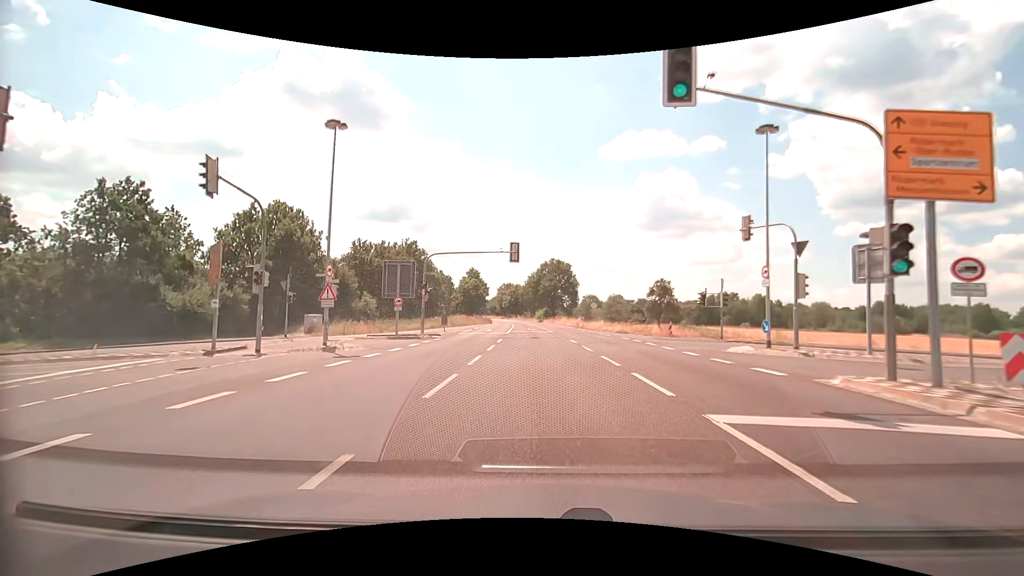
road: primary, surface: asphalt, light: Day
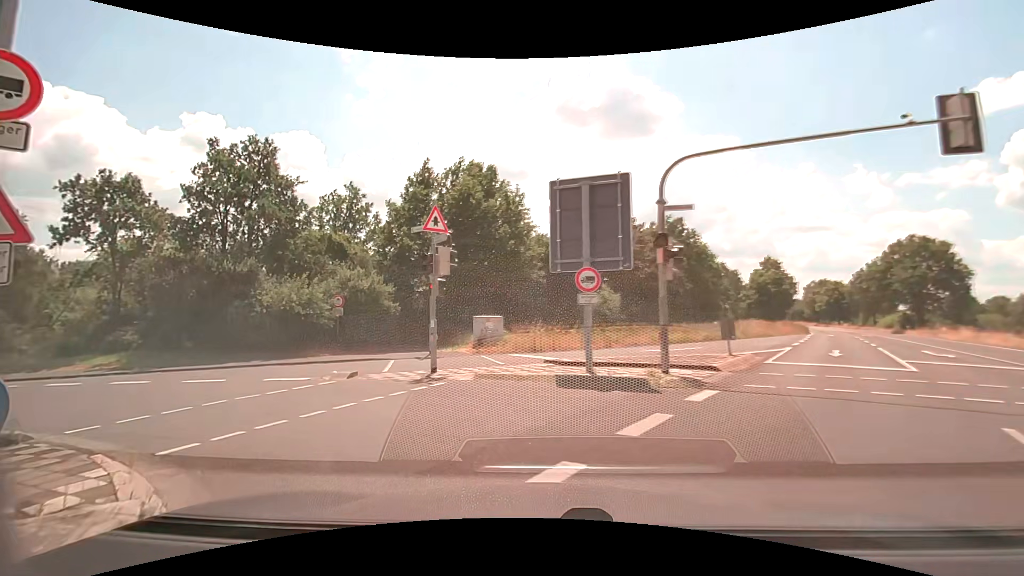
(-2.7, +19.8) m; -31°
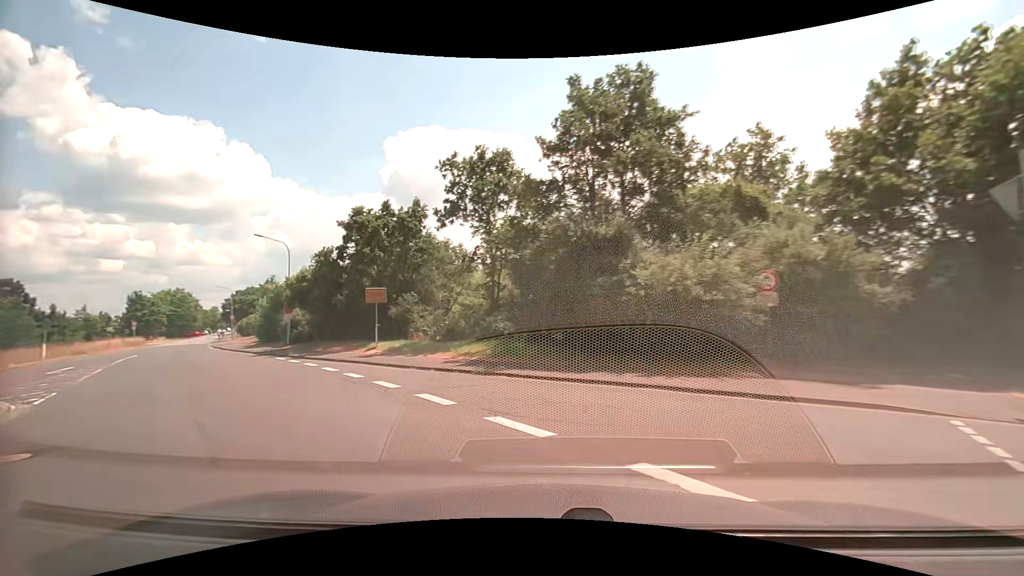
(-3.4, +9.5) m; -41°
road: unclassified
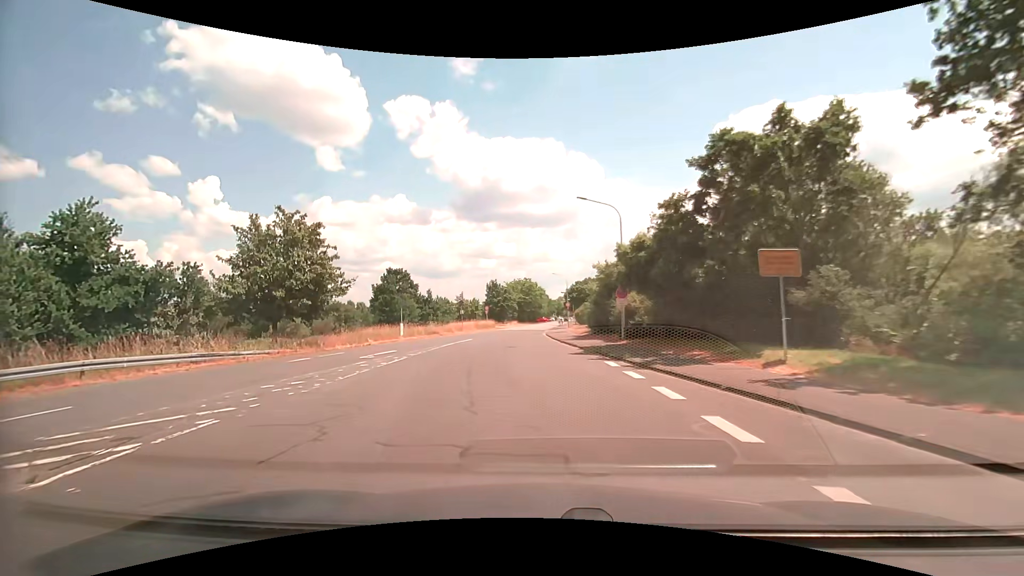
(-4.3, +10.4) m; -38°
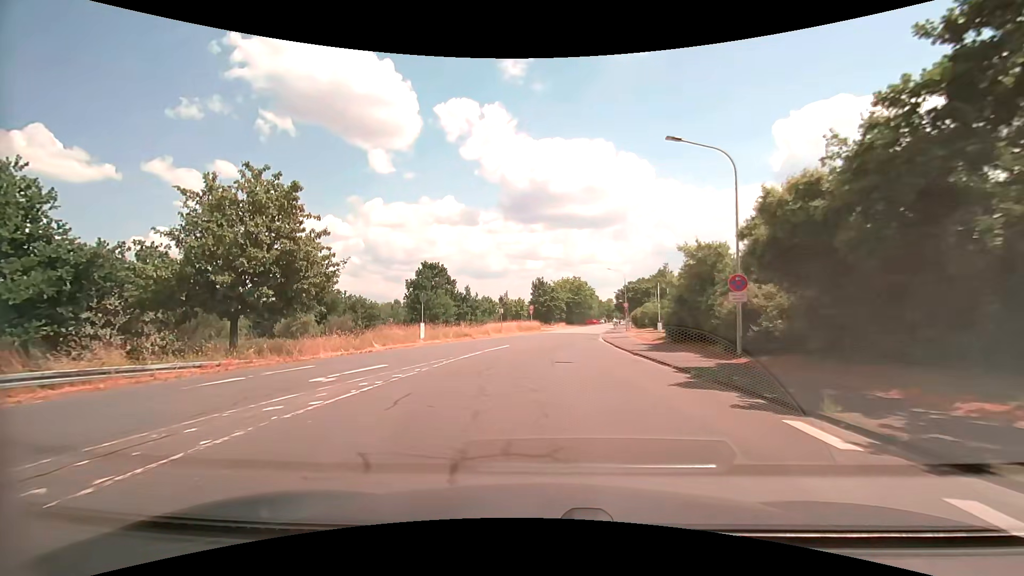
(-0.5, +8.7) m; -5°
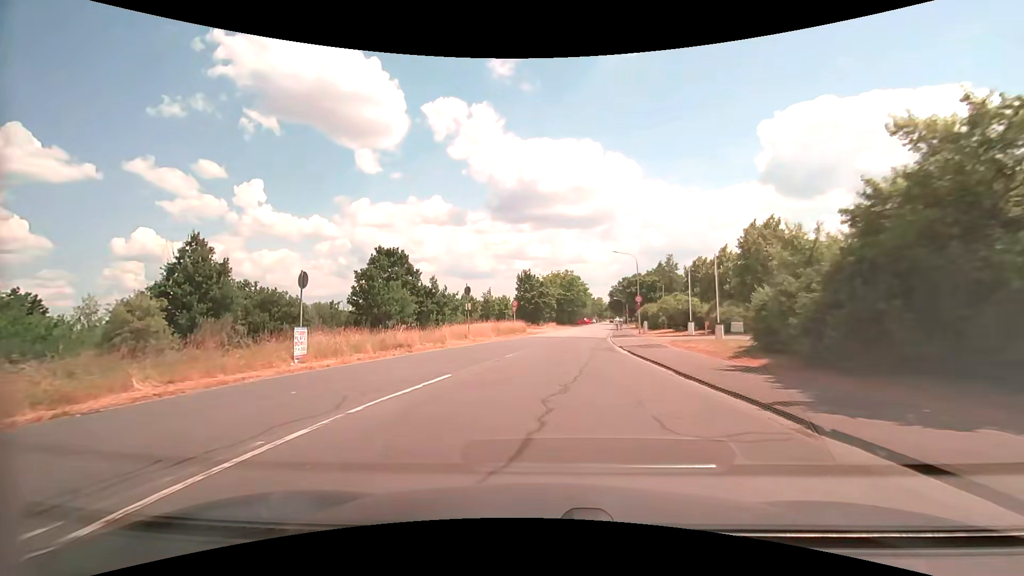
(+0.2, +14.9) m; +2°
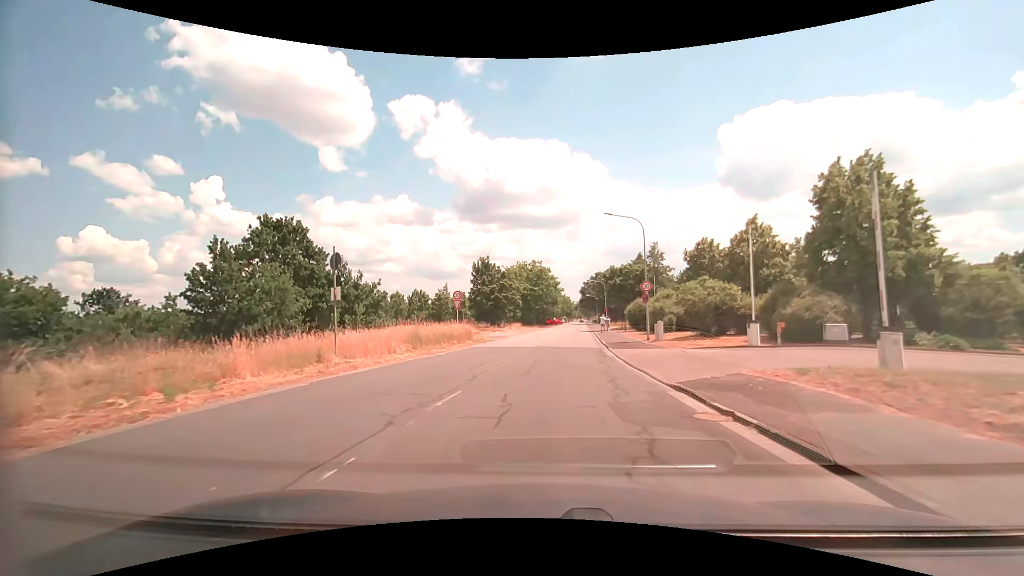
(+0.5, +16.7) m; +3°
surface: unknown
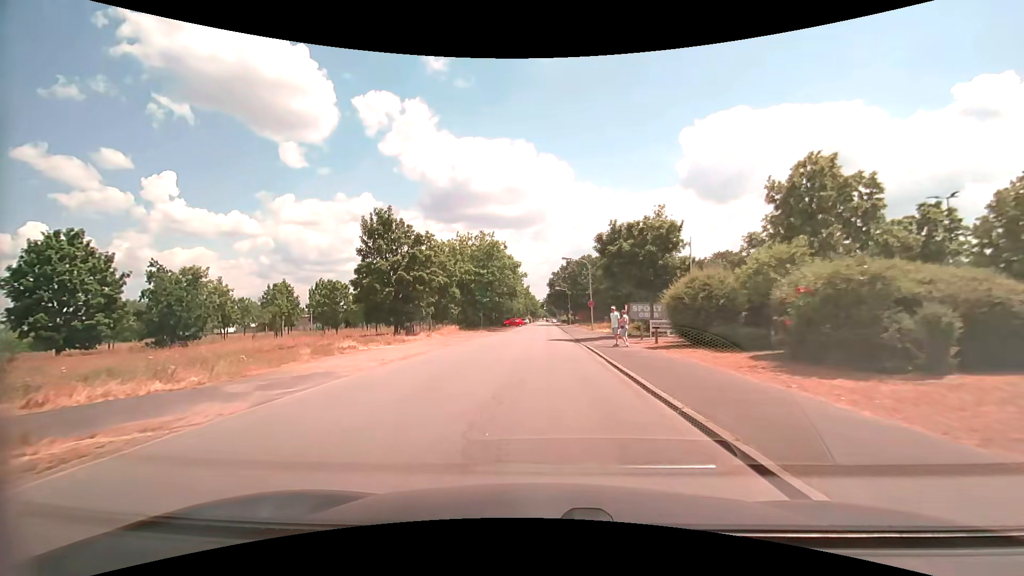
(+1.4, +29.0) m; +4°
(0, +10) (0, +20) (0, +30) (+1, +40) (+1, +50) (+1, +60) (+1, +70) (+1, +80) (+1, +90) (+1, +100) m
